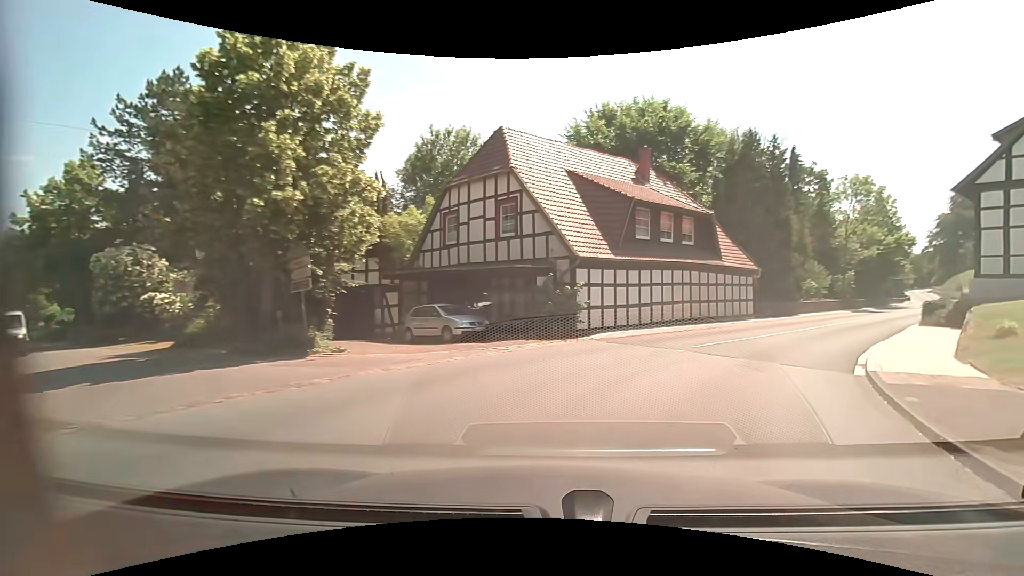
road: secondary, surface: asphalt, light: Day
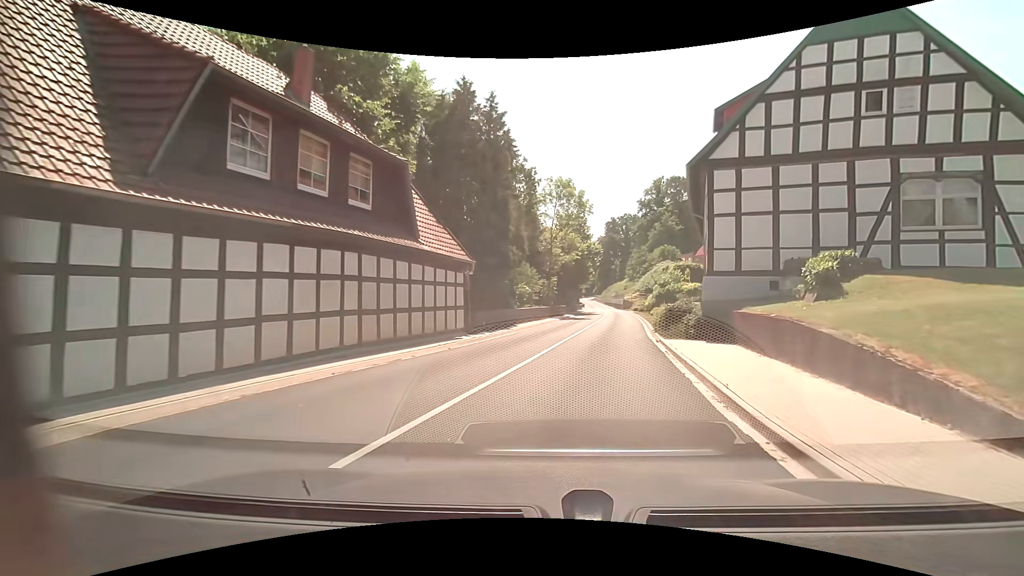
(+3.8, +11.5) m; +33°
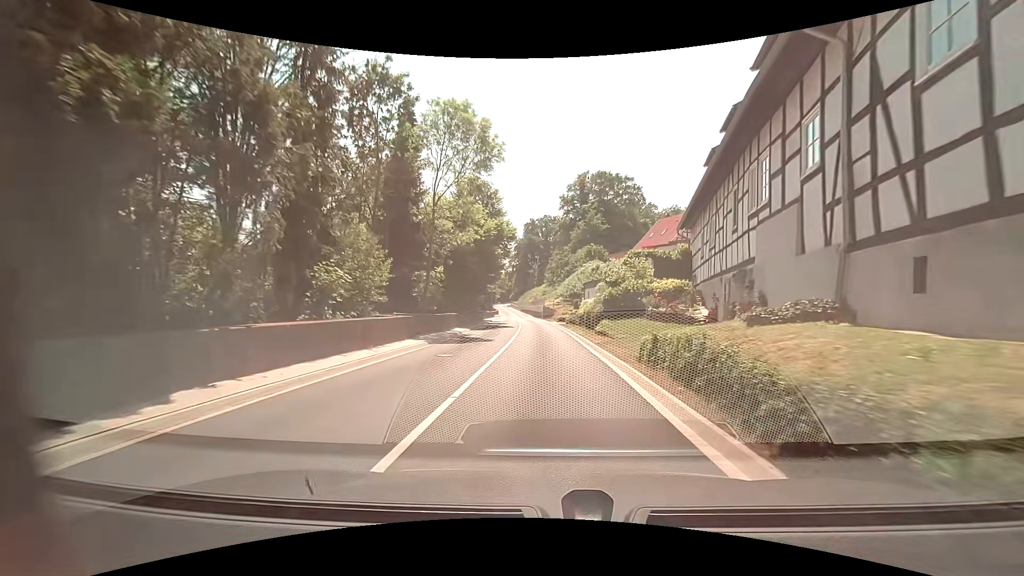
(+2.2, +20.2) m; +9°
(0, +10) (0, +20) (0, +30) (0, +40) (-1, +50) (-1, +60) (-2, +70) (-3, +80) (-4, +90) (-4, +100) m
